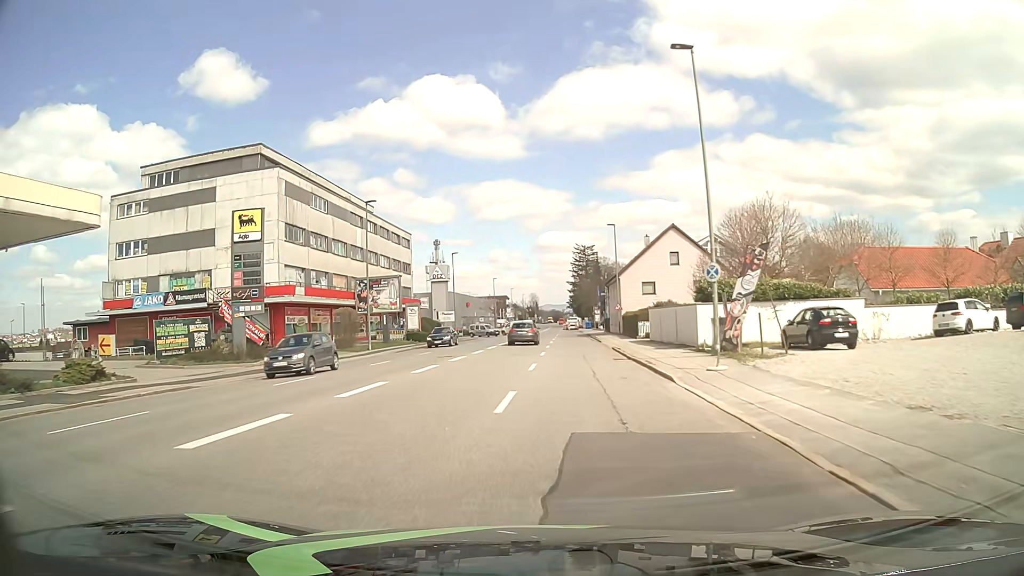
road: tertiary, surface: asphalt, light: Day
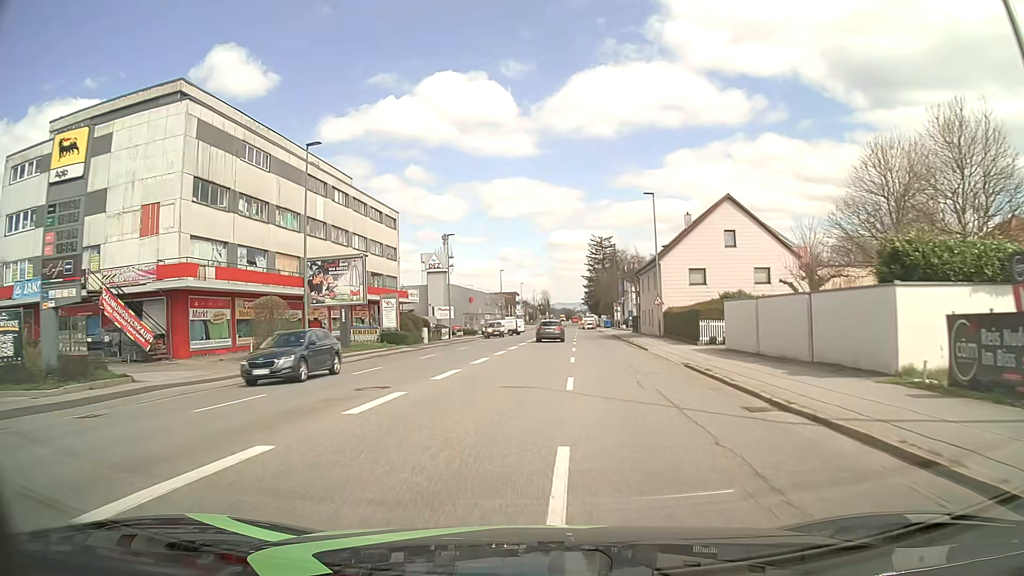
(-0.2, +15.0) m; -1°
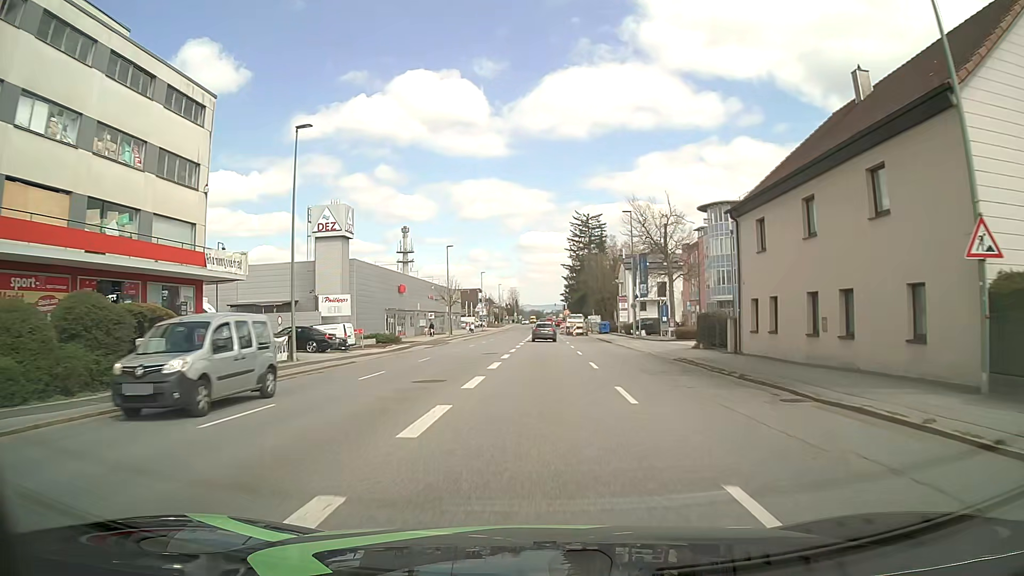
(+0.6, +37.8) m; +3°
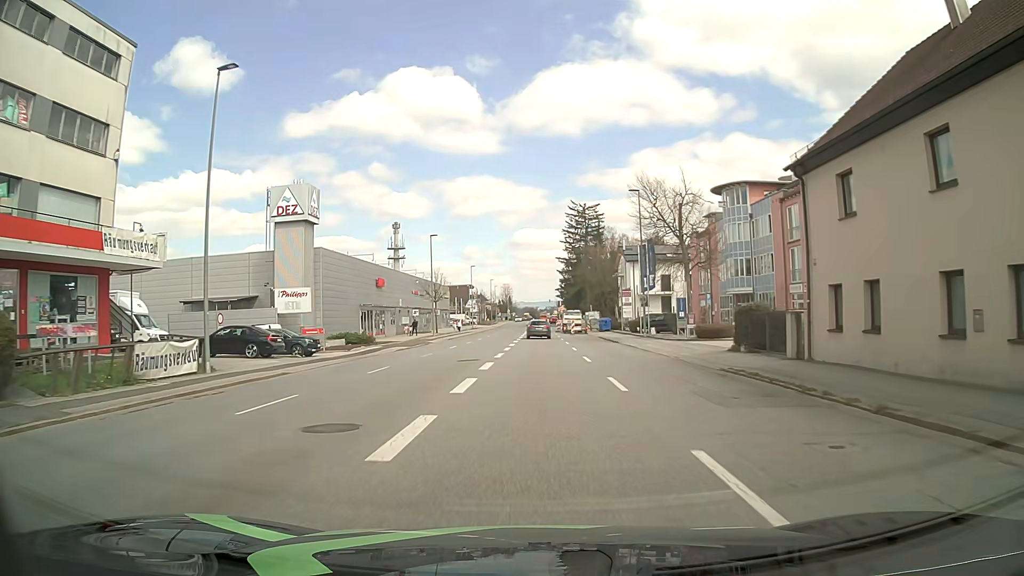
(0.0, +7.6) m; 0°
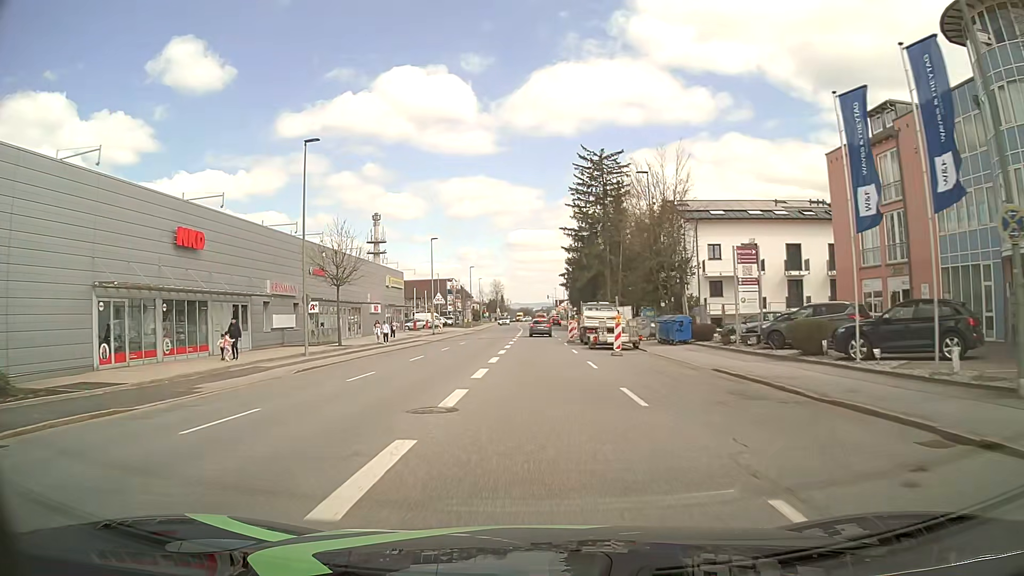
(+0.3, +38.1) m; 0°
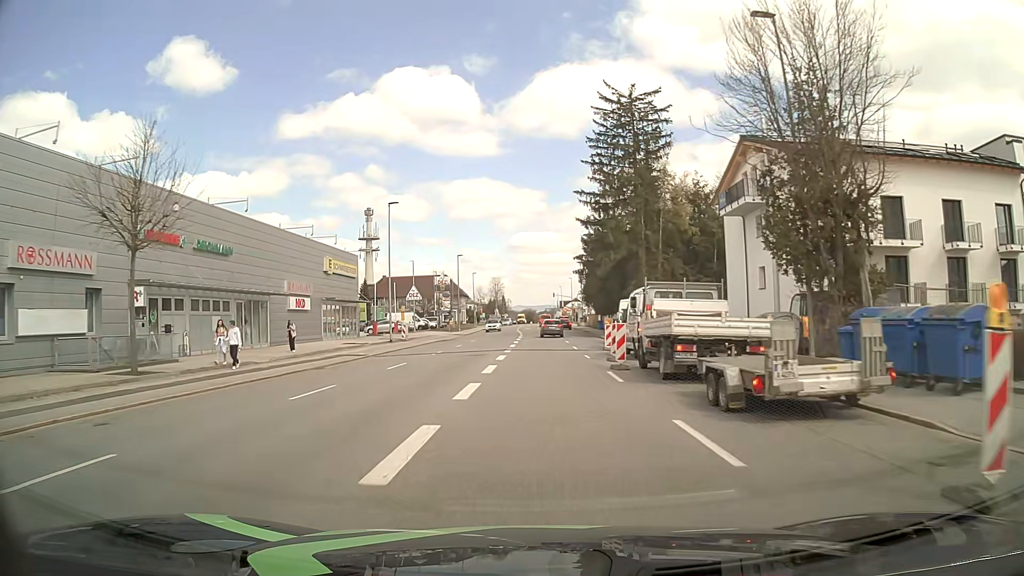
(0.0, +22.9) m; 0°
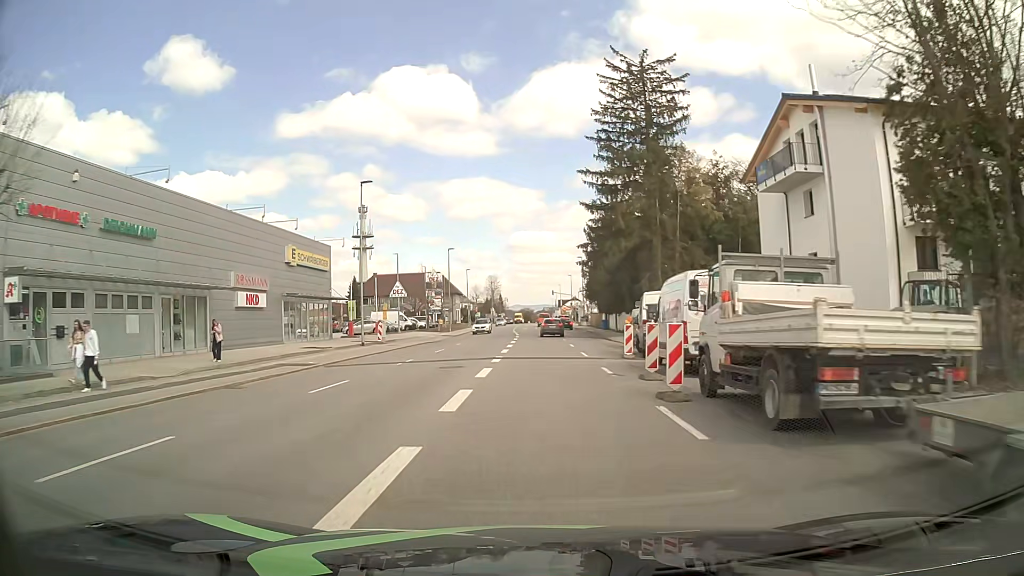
(0.0, +7.6) m; 0°
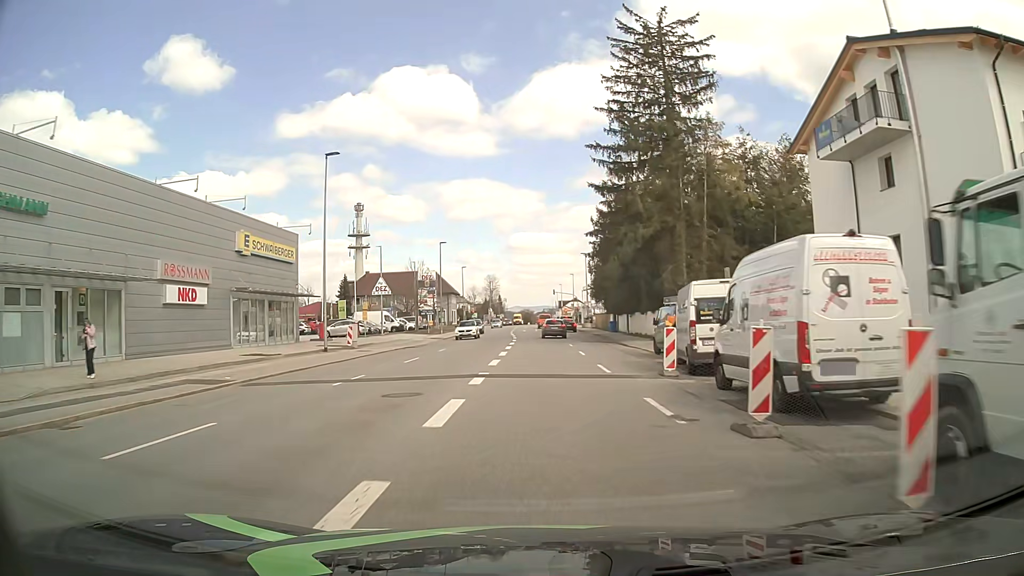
(0.0, +7.6) m; 0°
(0, +10) (0, +20) (0, +30) (0, +40) (0, +50) (0, +60) (-1, +70) (-1, +80) (-1, +90) (-1, +100) m
